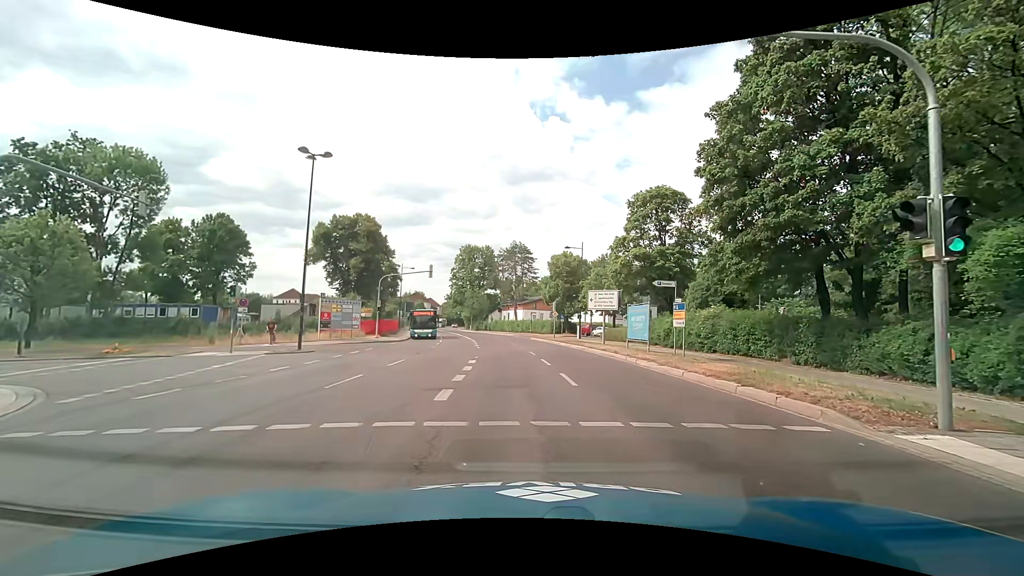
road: secondary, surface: asphalt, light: Day
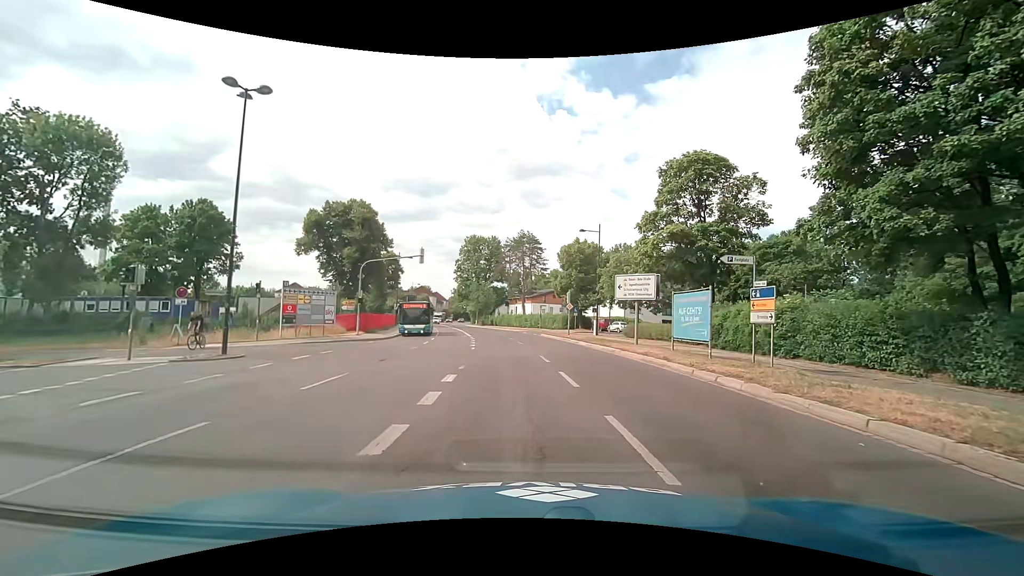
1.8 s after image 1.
(-0.1, +7.2) m; -2°
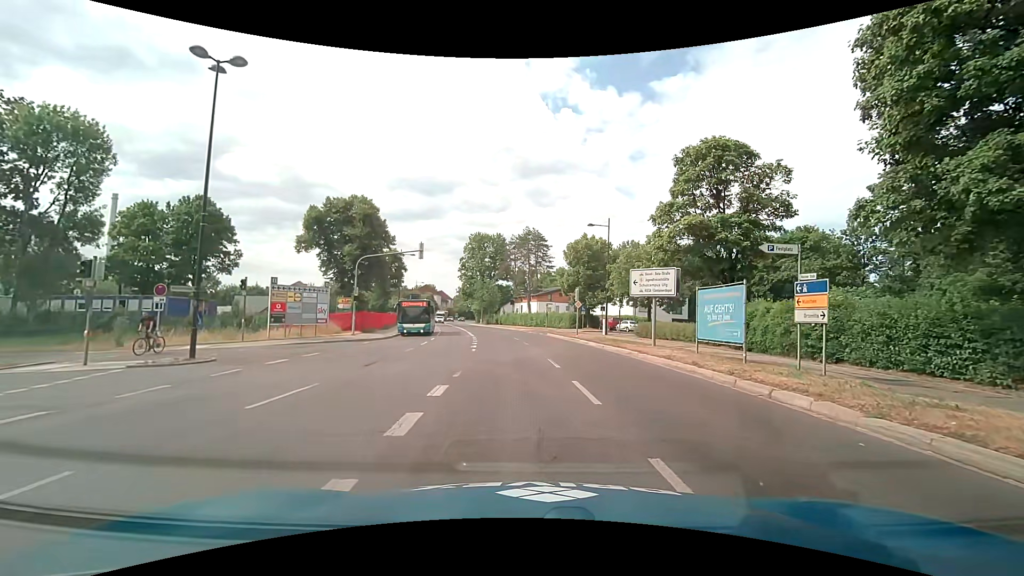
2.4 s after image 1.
(0.0, +2.1) m; 0°
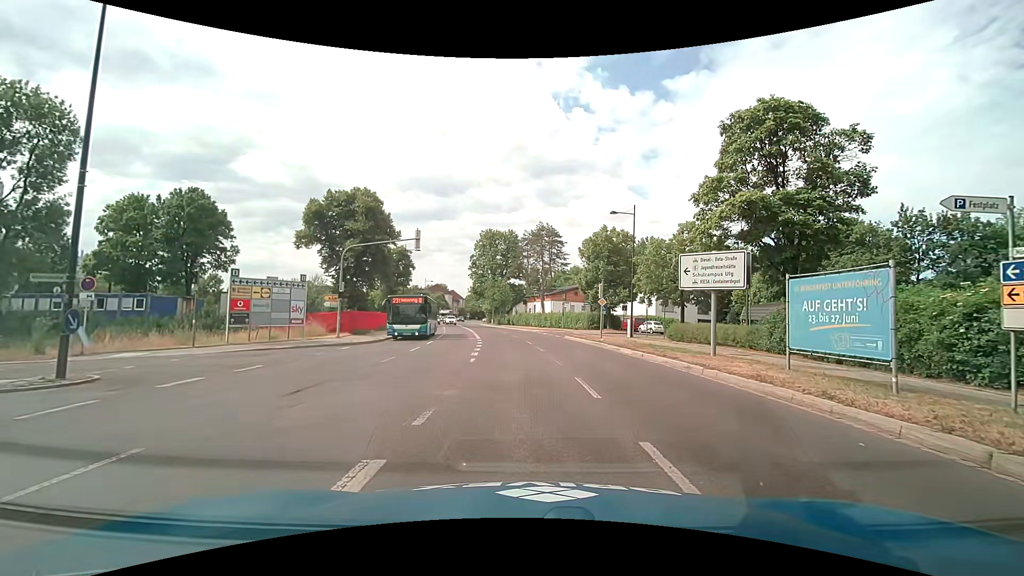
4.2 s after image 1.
(-0.1, +5.3) m; -1°
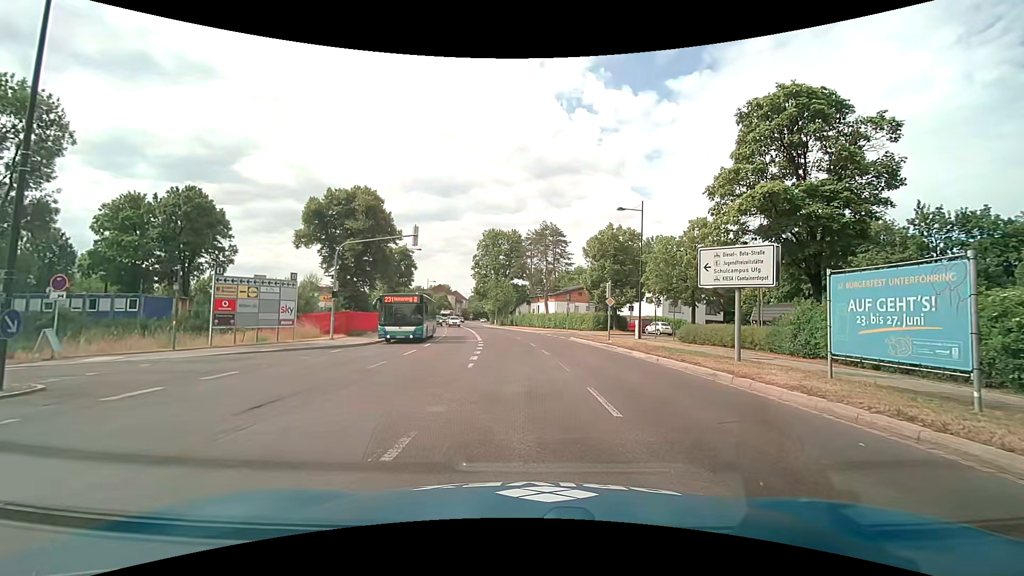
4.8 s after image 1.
(0.0, +1.5) m; 0°
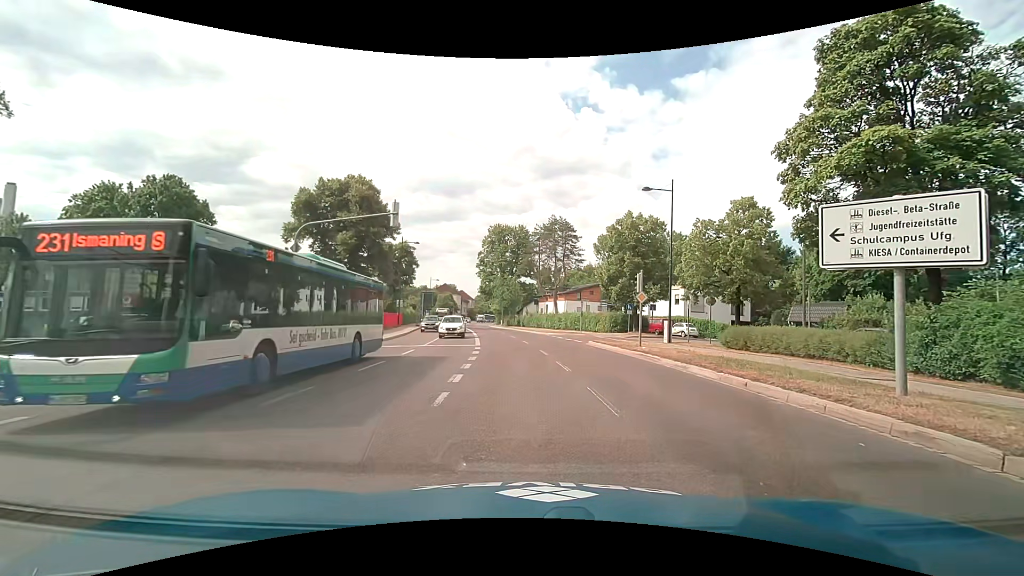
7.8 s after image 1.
(-0.1, +5.9) m; -2°
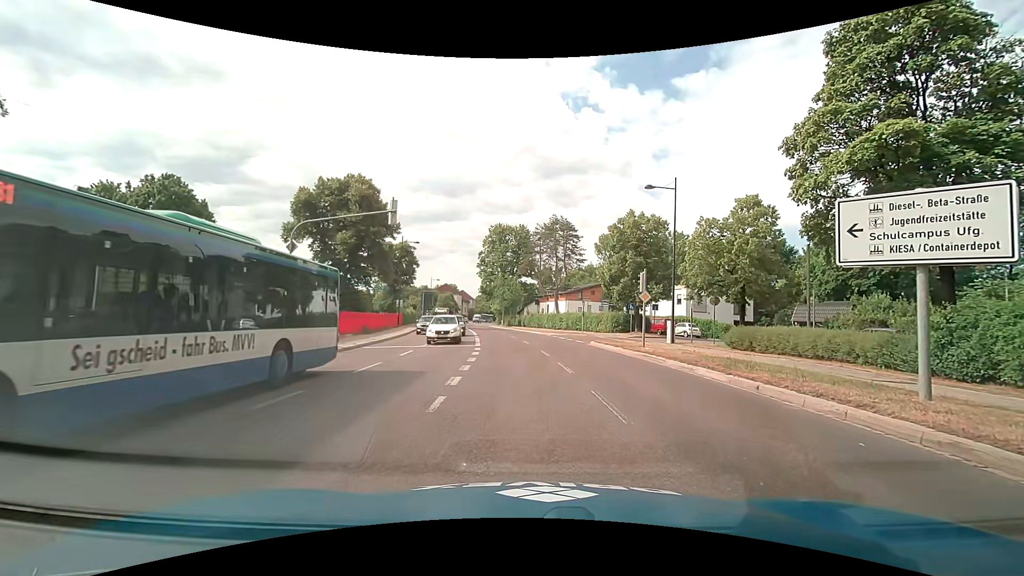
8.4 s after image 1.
(0.0, +0.4) m; 0°
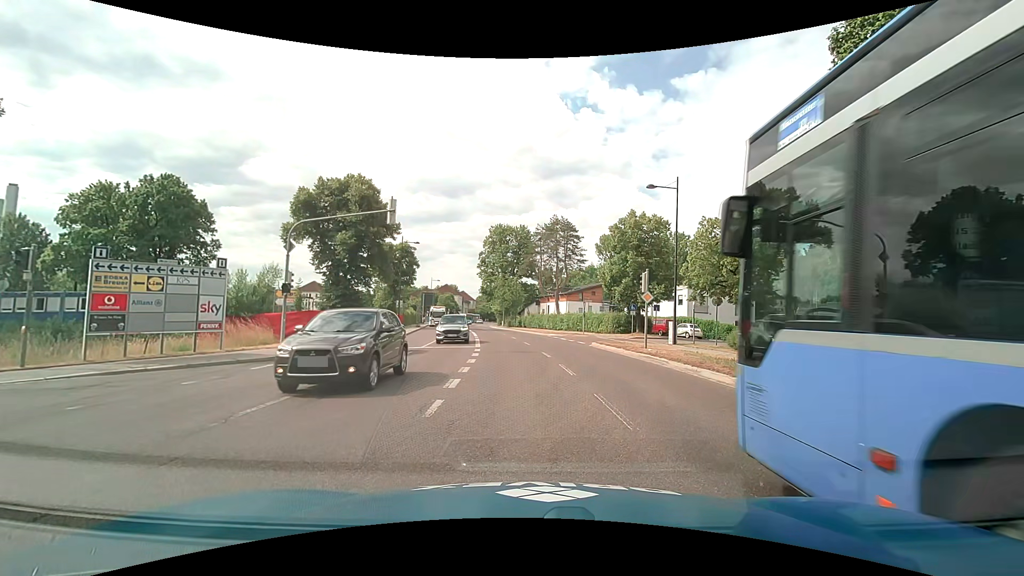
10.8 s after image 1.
(0.0, +0.4) m; 0°
